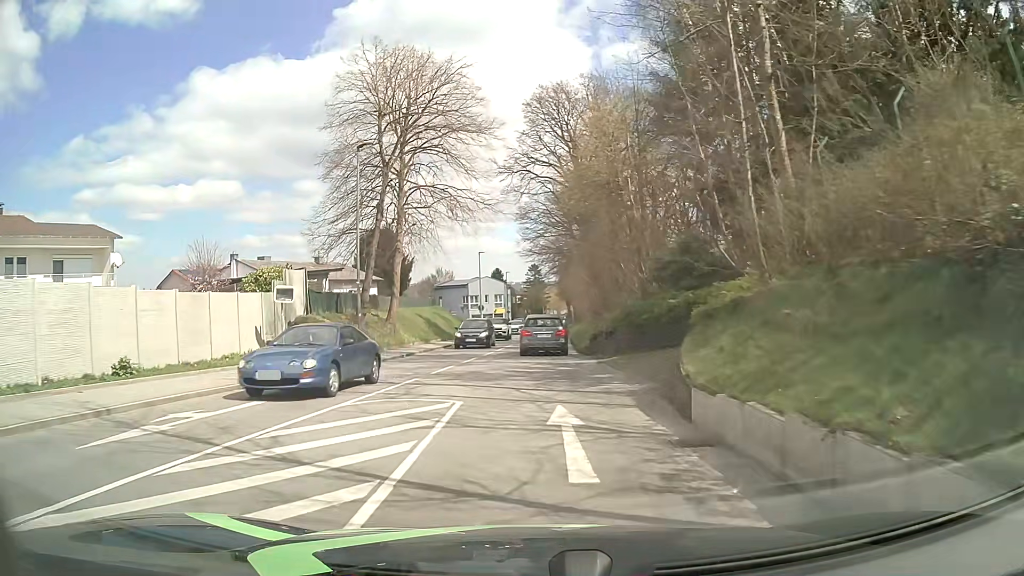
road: tertiary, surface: asphalt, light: Day
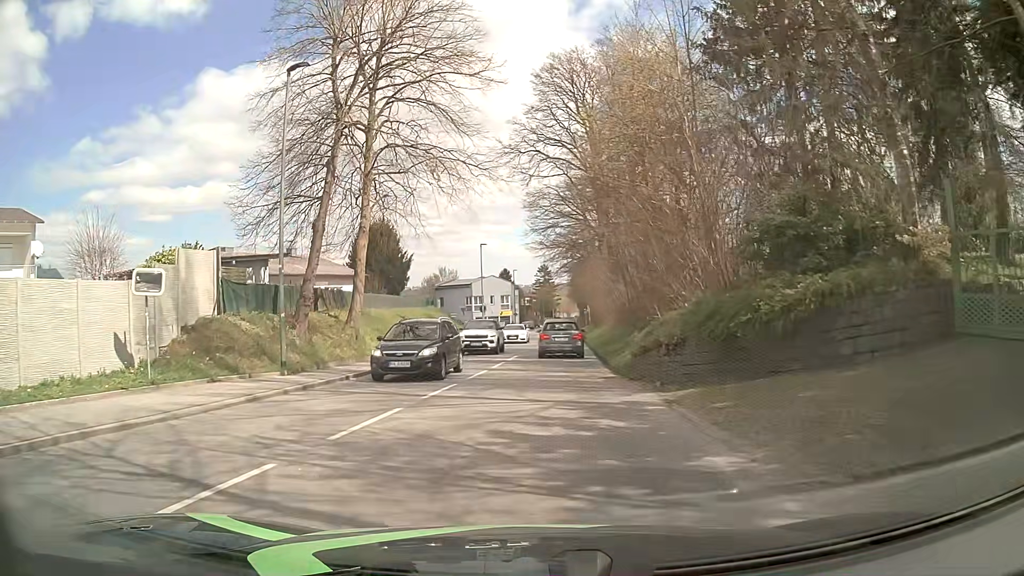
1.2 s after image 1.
(-0.1, +9.1) m; 0°
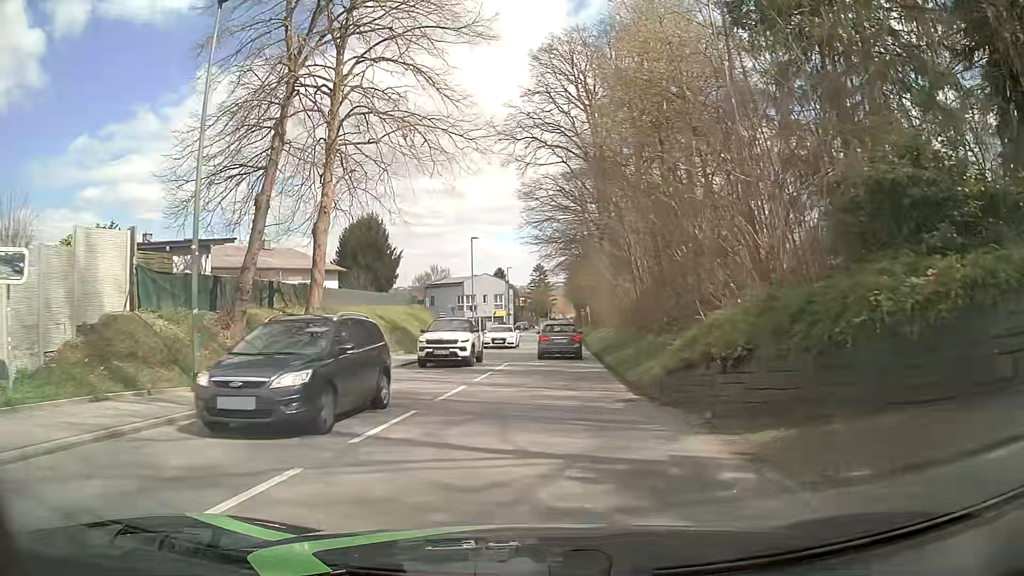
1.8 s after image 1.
(0.0, +4.5) m; -1°
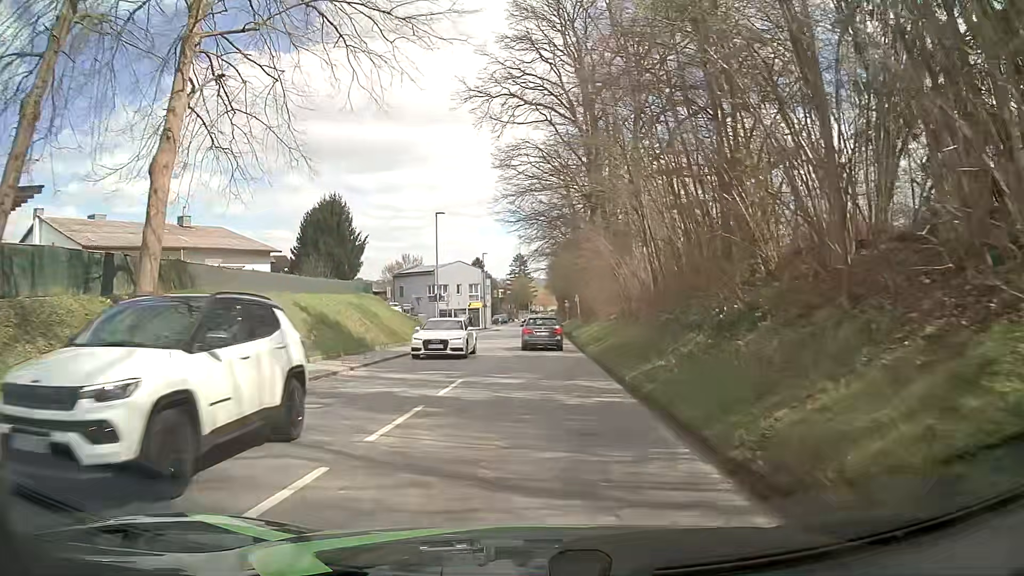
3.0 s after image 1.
(+0.2, +9.0) m; +2°
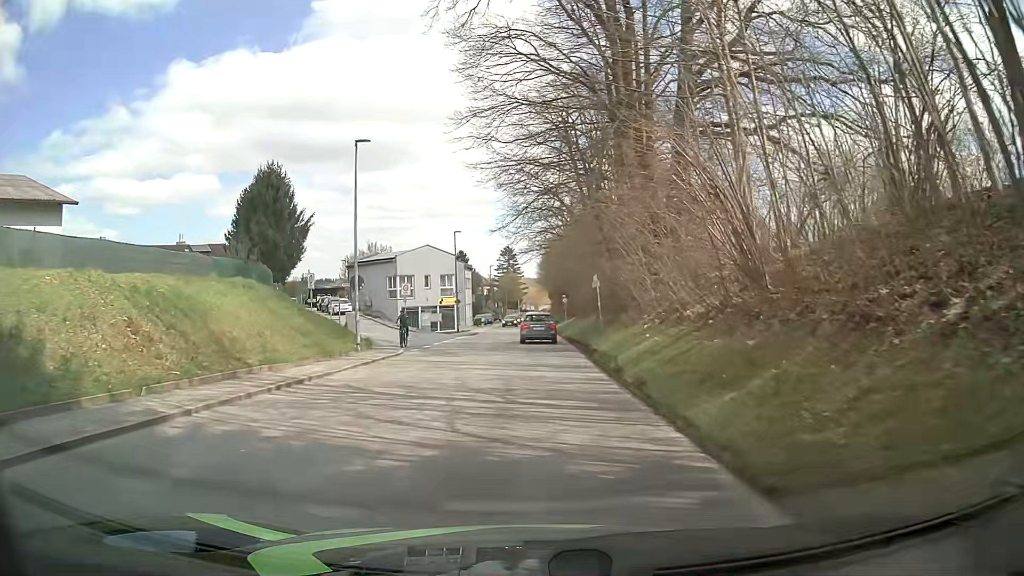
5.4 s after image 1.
(+0.2, +18.1) m; +1°
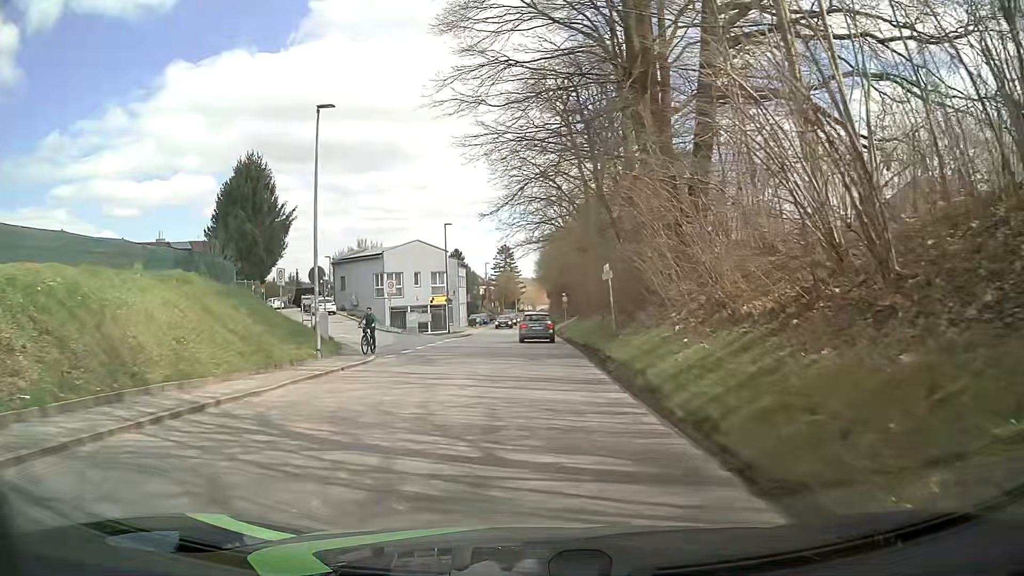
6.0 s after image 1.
(0.0, +4.5) m; 0°
